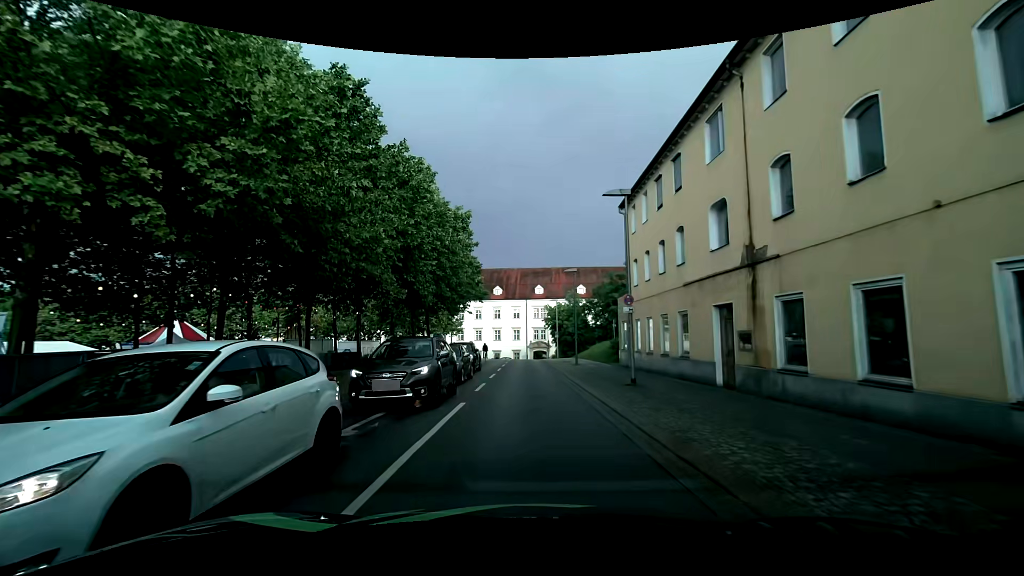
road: tertiary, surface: asphalt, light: Day
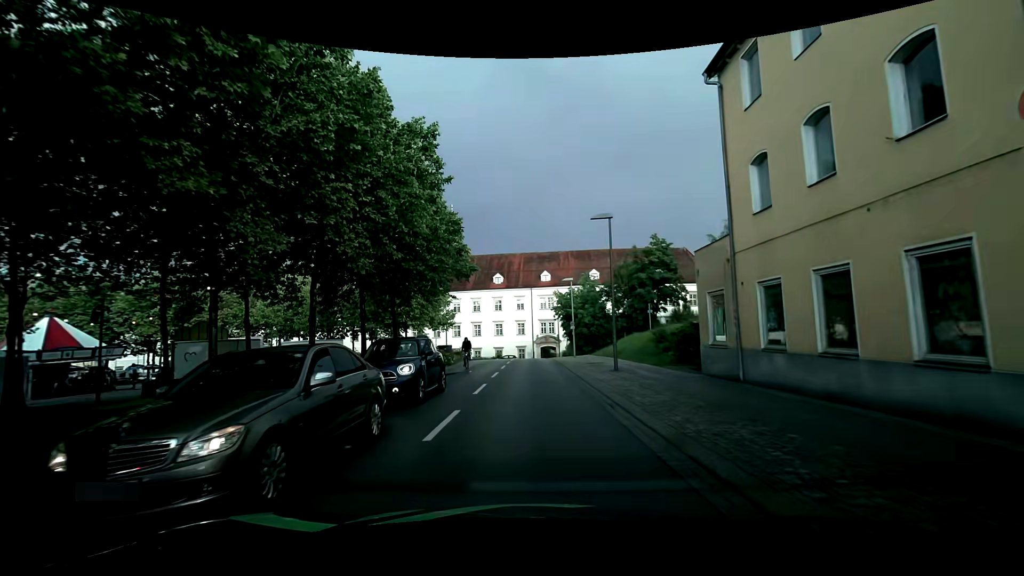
(-0.1, +13.9) m; 0°
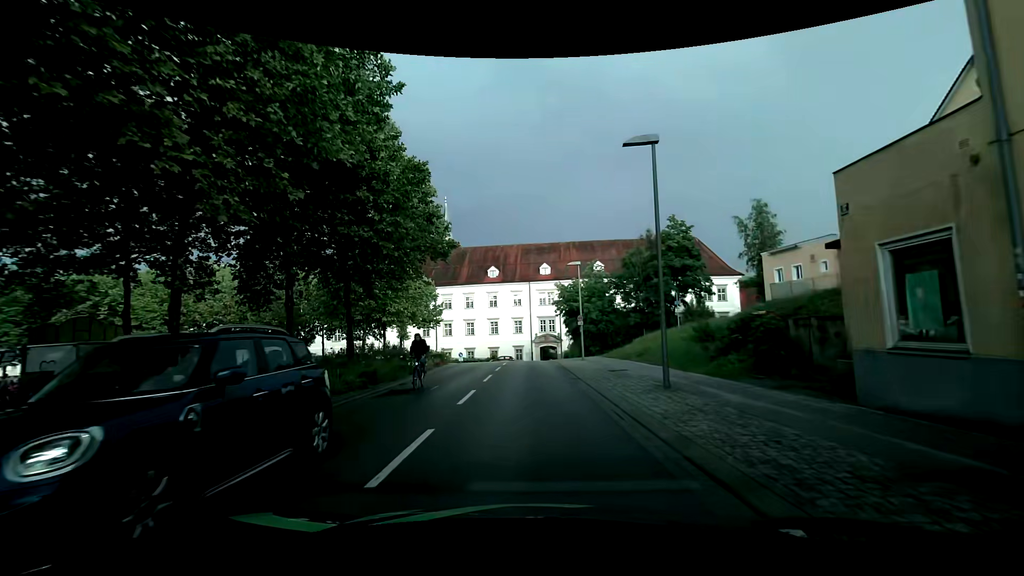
(0.0, +8.3) m; 0°
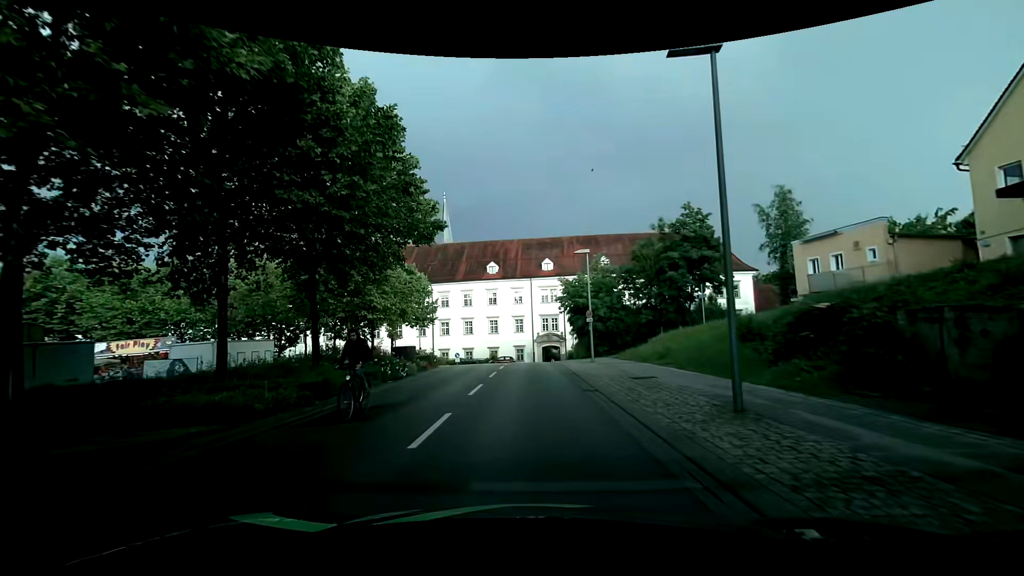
(0.0, +4.4) m; 0°
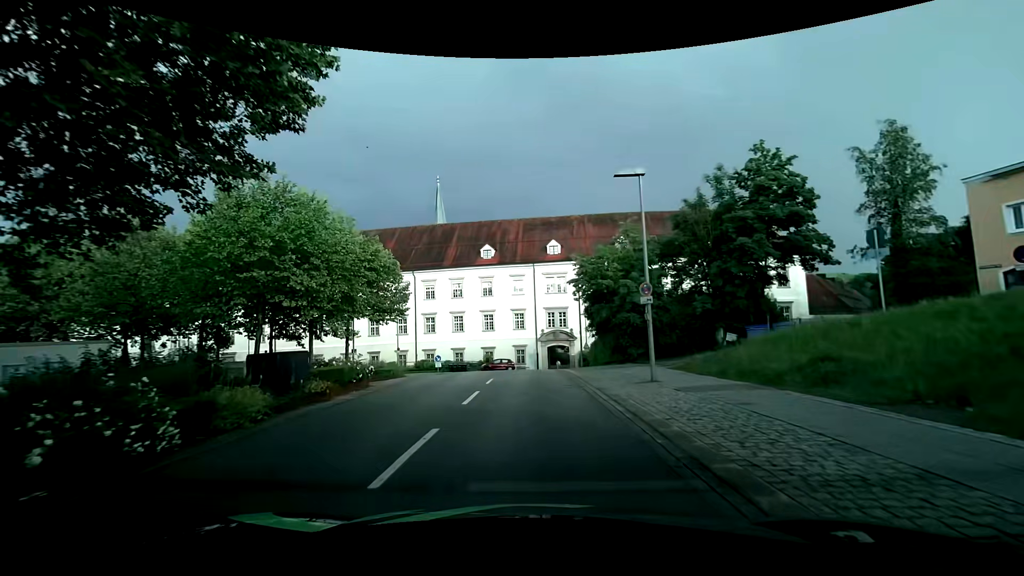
(-0.2, +13.8) m; -2°
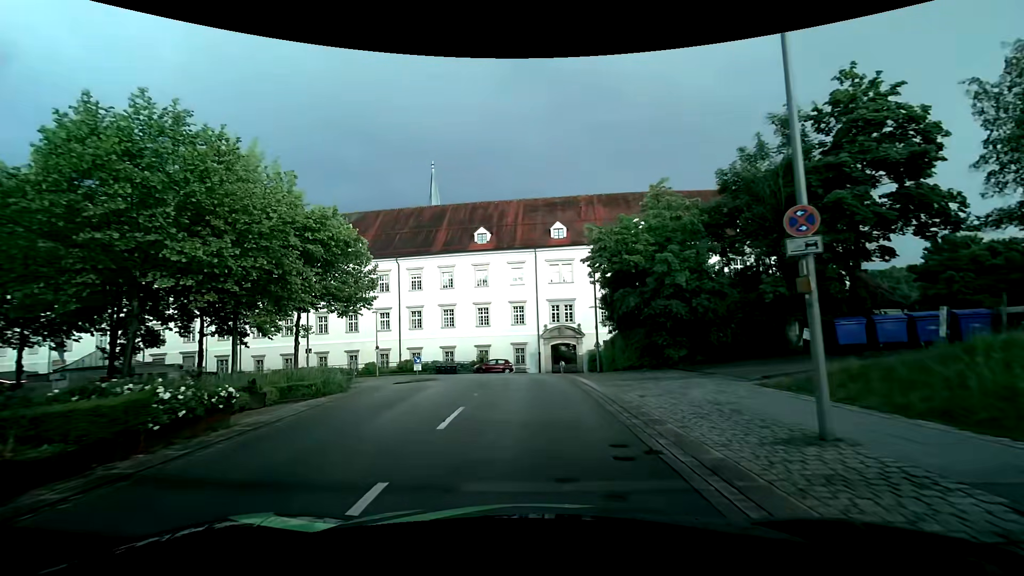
(+0.1, +8.6) m; +1°
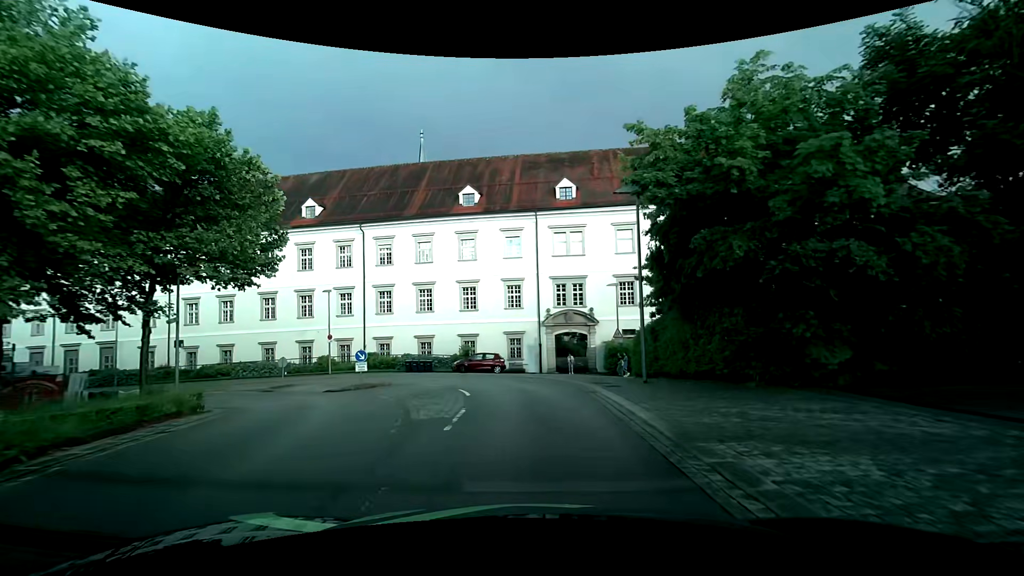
(-0.1, +12.0) m; 0°
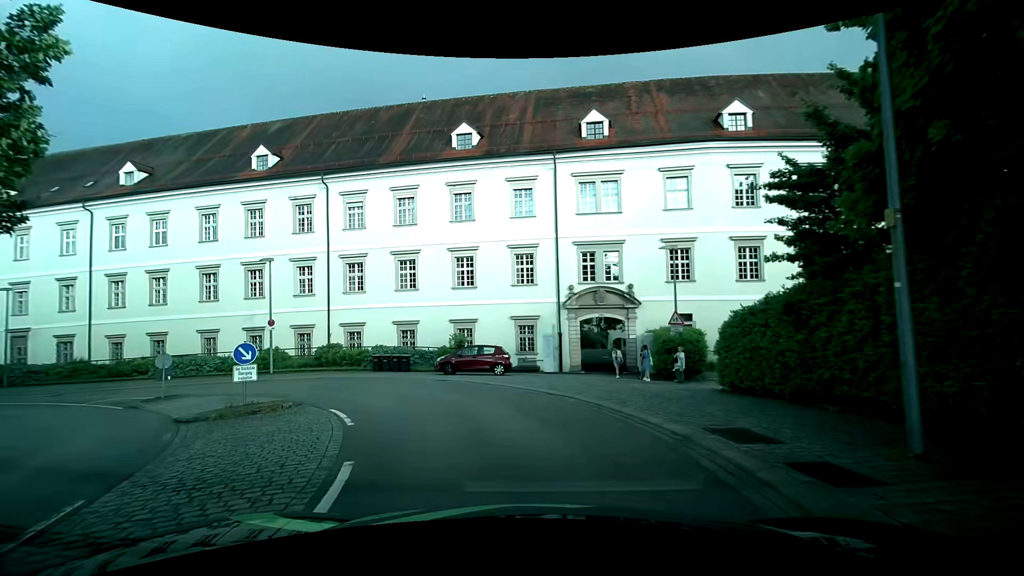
(-0.1, +11.3) m; -2°
(-1, +10) (-6, +19) (-14, +25) (-23, +27) (-33, +29) (-43, +31) (-53, +32) (-63, +34) (-72, +36) (-82, +38) m
